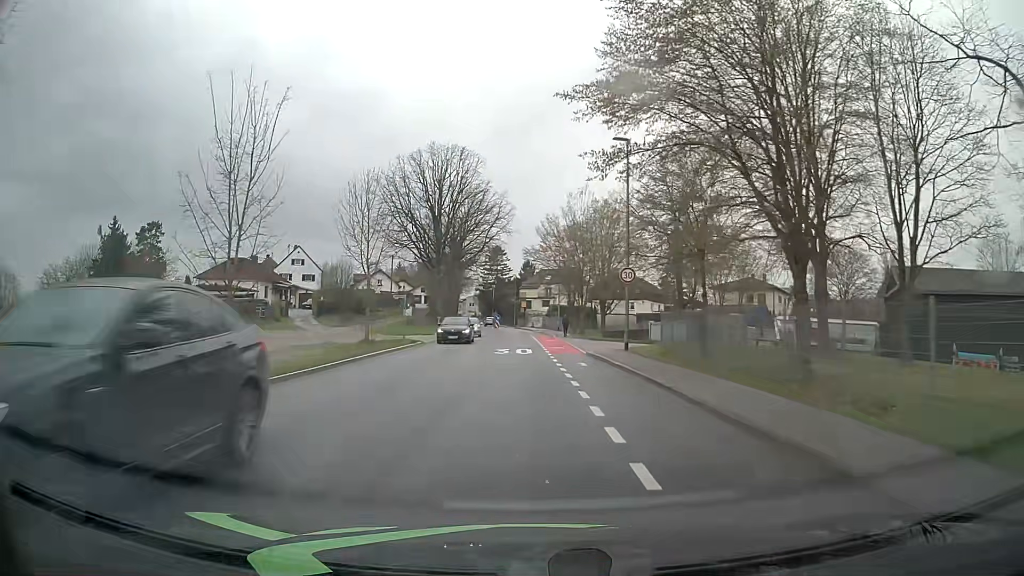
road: tertiary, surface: asphalt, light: Day
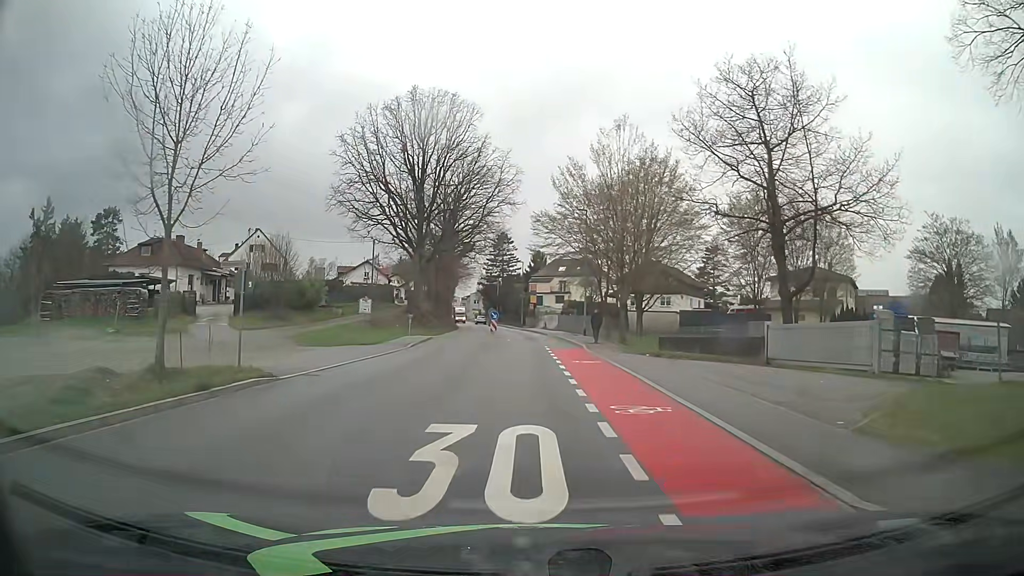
(-0.2, +21.2) m; -1°
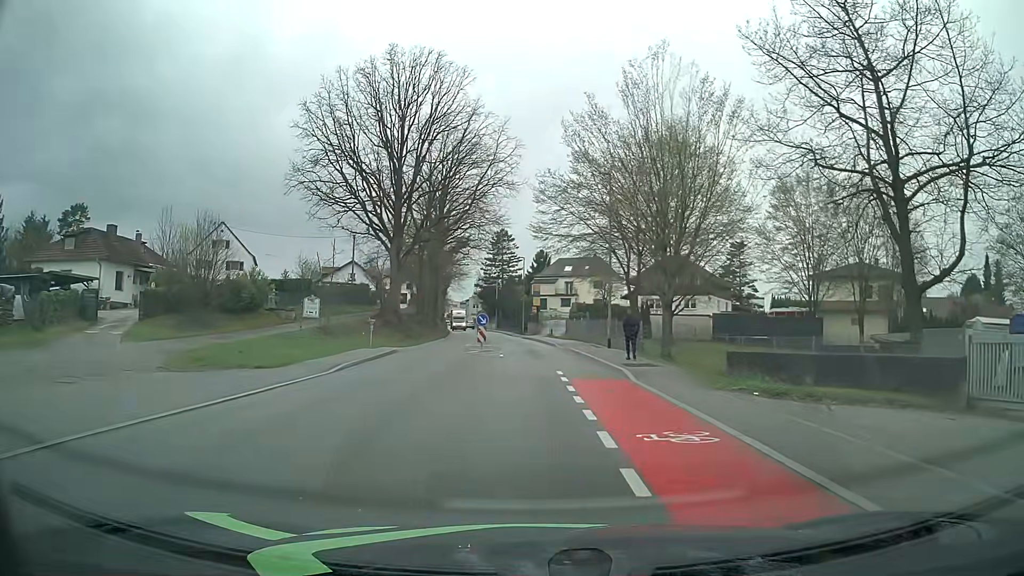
(0.0, +12.4) m; -1°
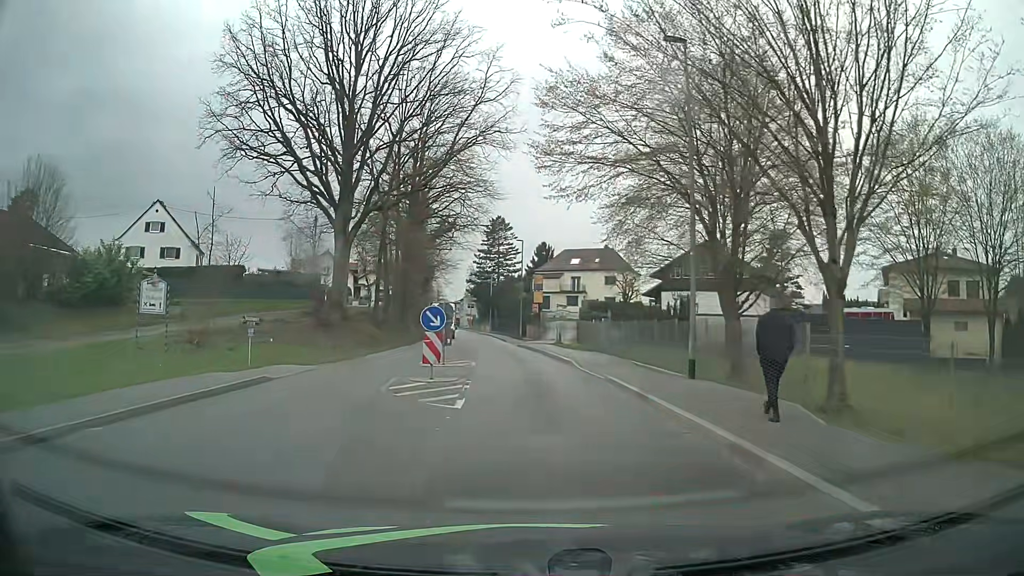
(+0.1, +16.3) m; 0°
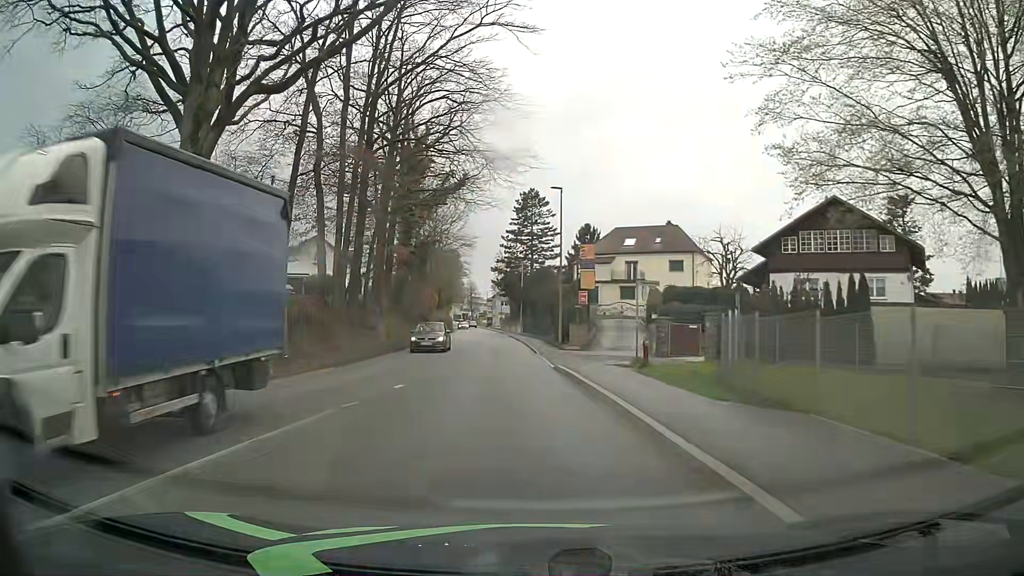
(0.0, +21.5) m; -3°
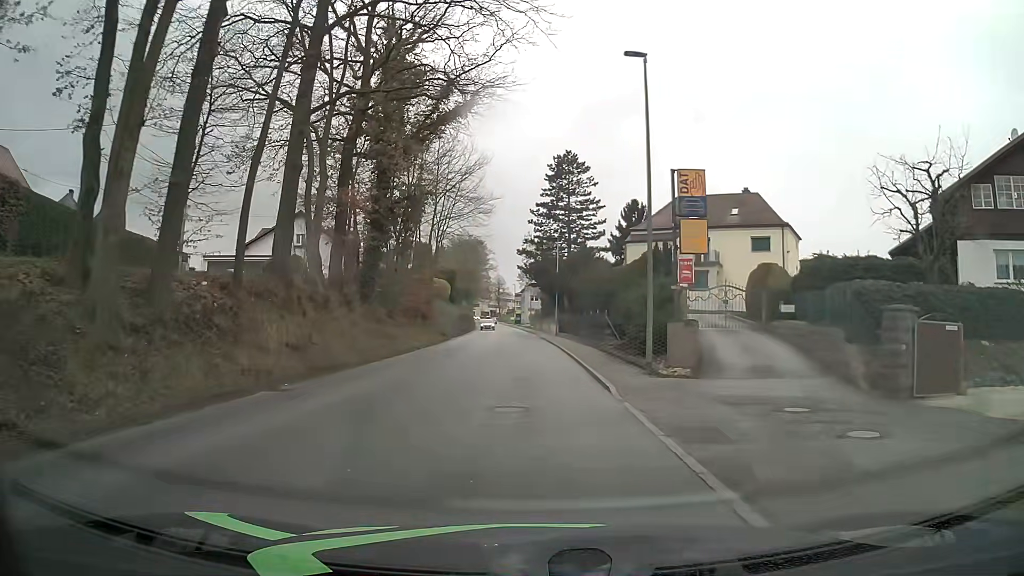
(-0.7, +17.6) m; -3°
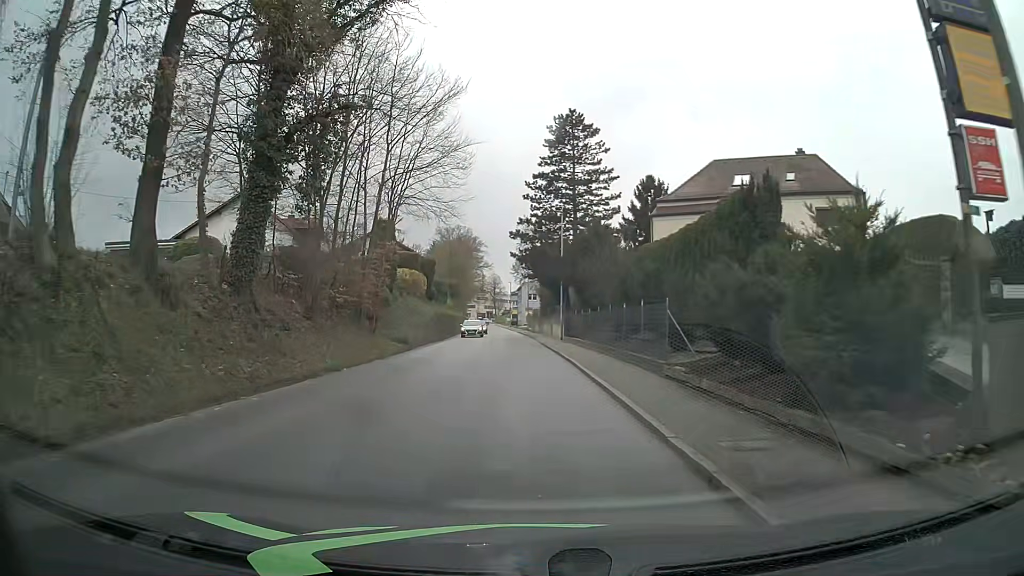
(0.0, +13.5) m; 0°
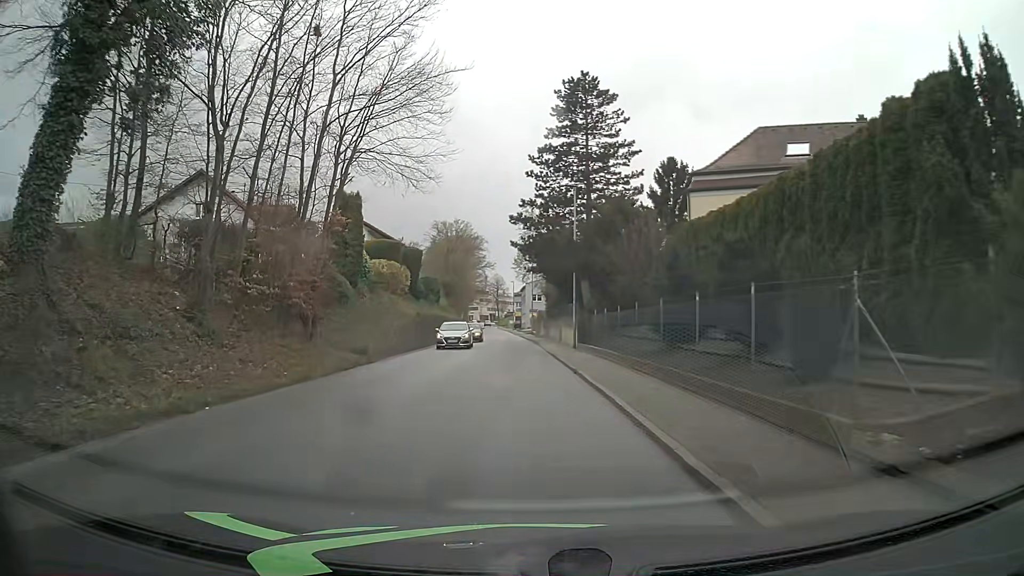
(-0.1, +9.0) m; -1°
